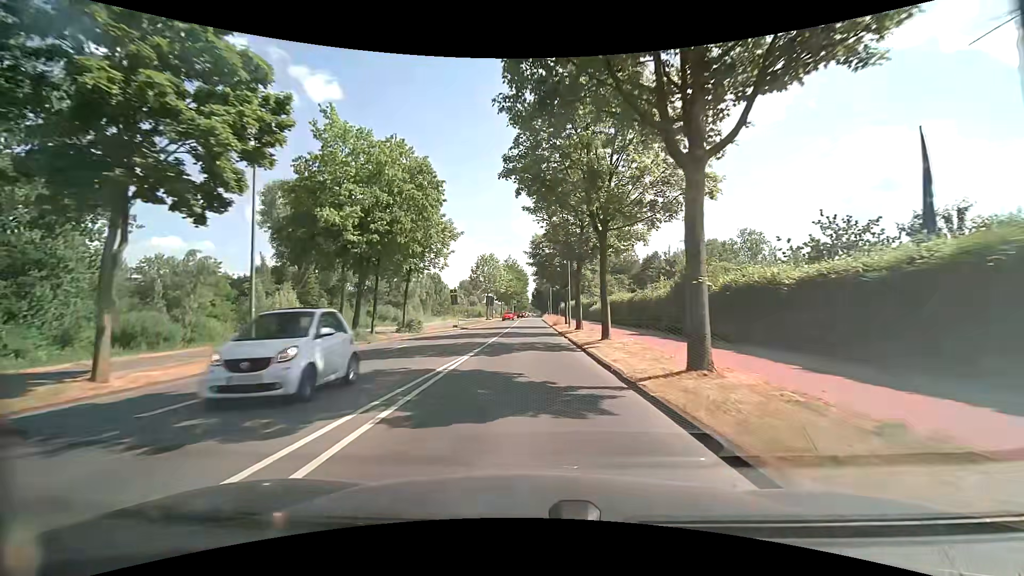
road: secondary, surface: asphalt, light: Day
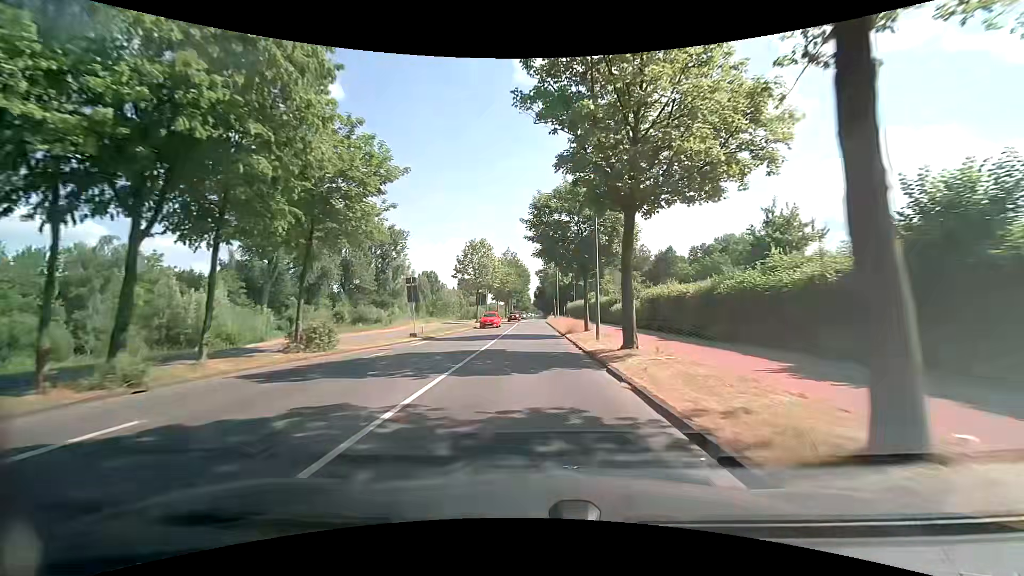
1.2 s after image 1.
(+0.1, +15.5) m; 0°
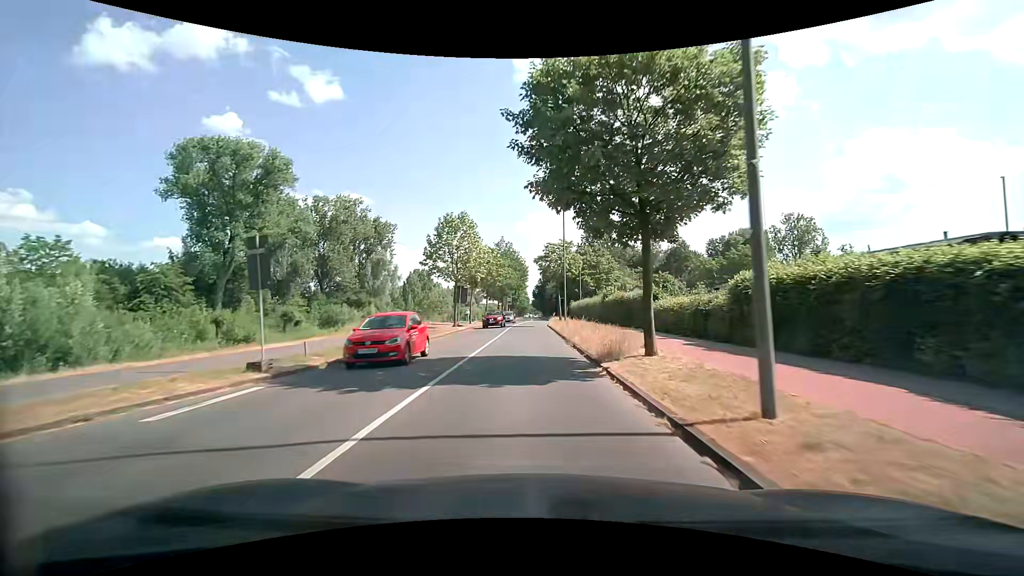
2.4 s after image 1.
(+0.1, +15.5) m; +1°
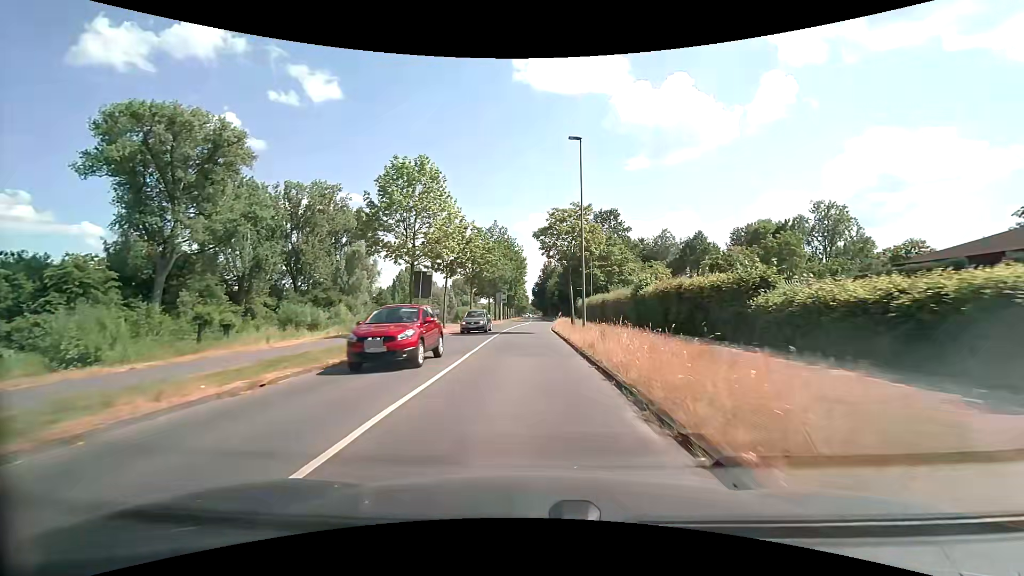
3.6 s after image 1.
(-0.1, +15.4) m; 0°
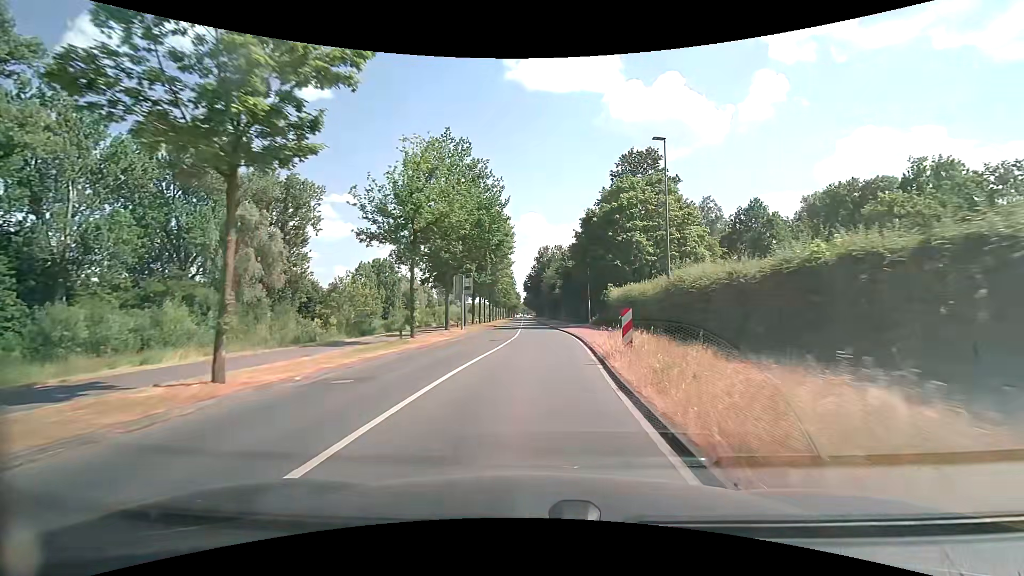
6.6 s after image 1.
(-0.1, +37.7) m; +1°
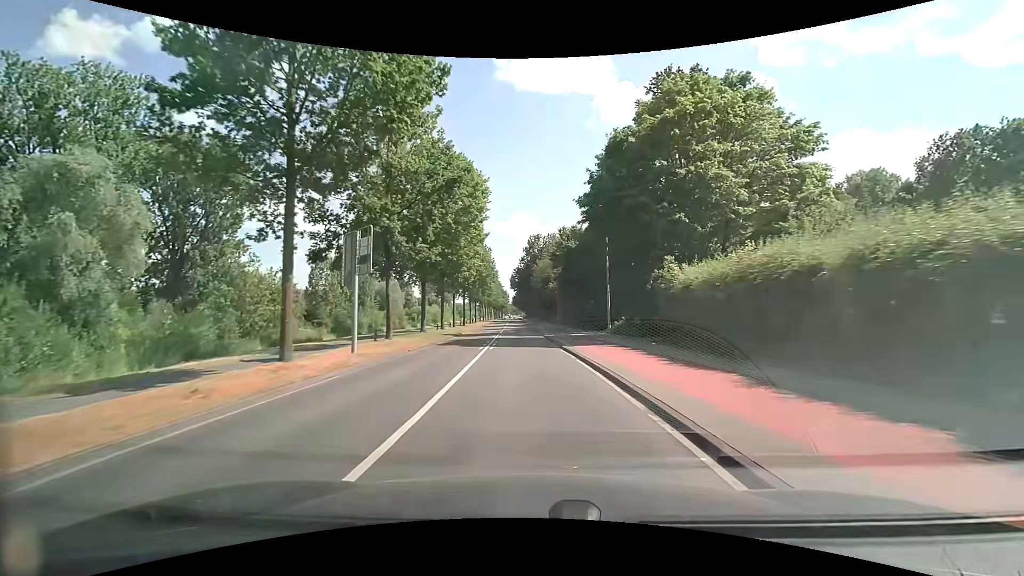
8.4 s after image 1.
(+0.3, +22.1) m; +1°
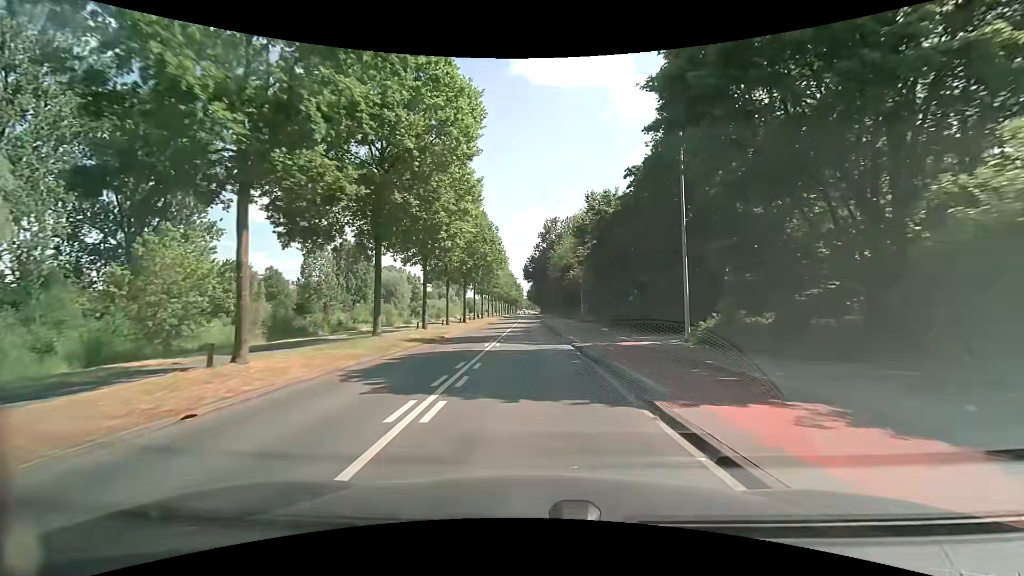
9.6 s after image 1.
(-0.3, +14.6) m; -2°
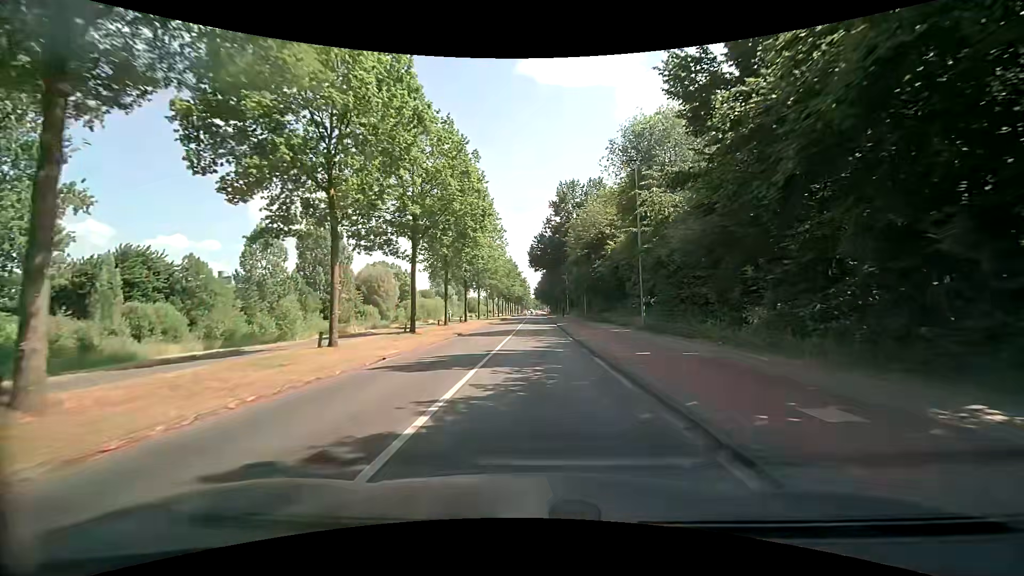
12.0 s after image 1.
(-0.3, +29.0) m; -1°
(0, +10) (0, +20) (+1, +30) (+1, +40) (+1, +50) (+1, +60) (+1, +70) (+1, +80) (+2, +90) (+2, +100) m
